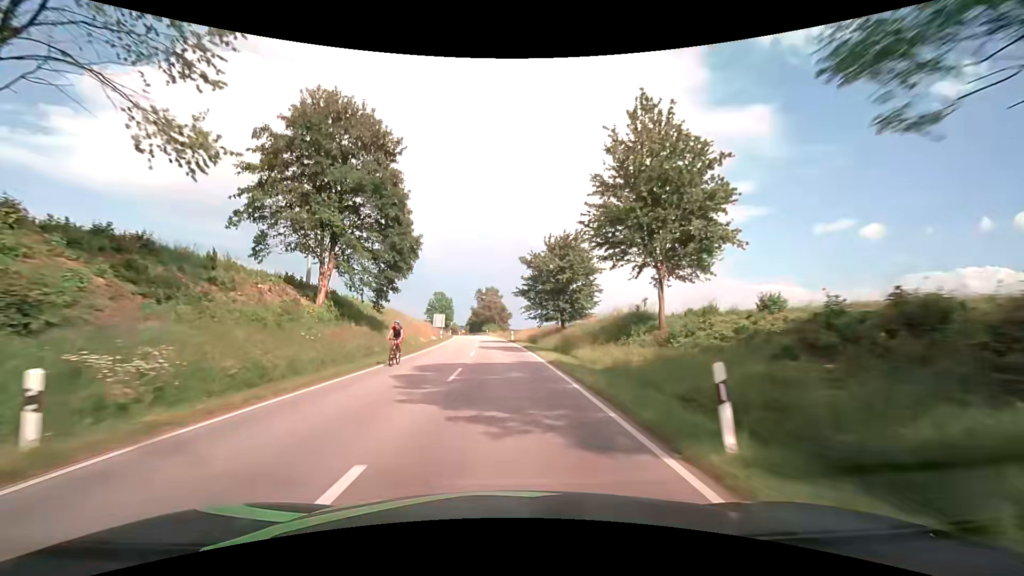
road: secondary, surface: asphalt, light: Day
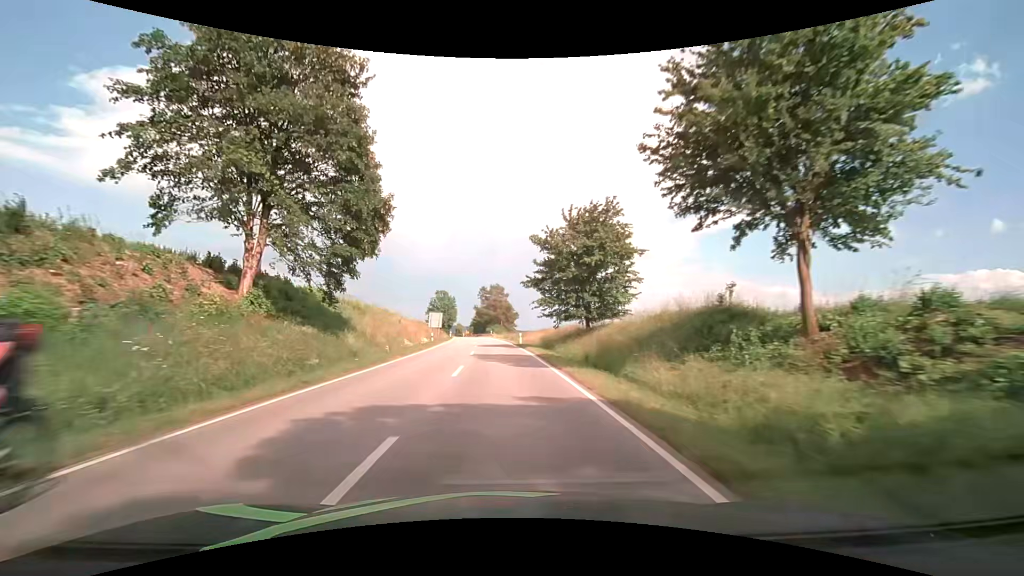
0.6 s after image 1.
(-0.1, +10.7) m; -1°
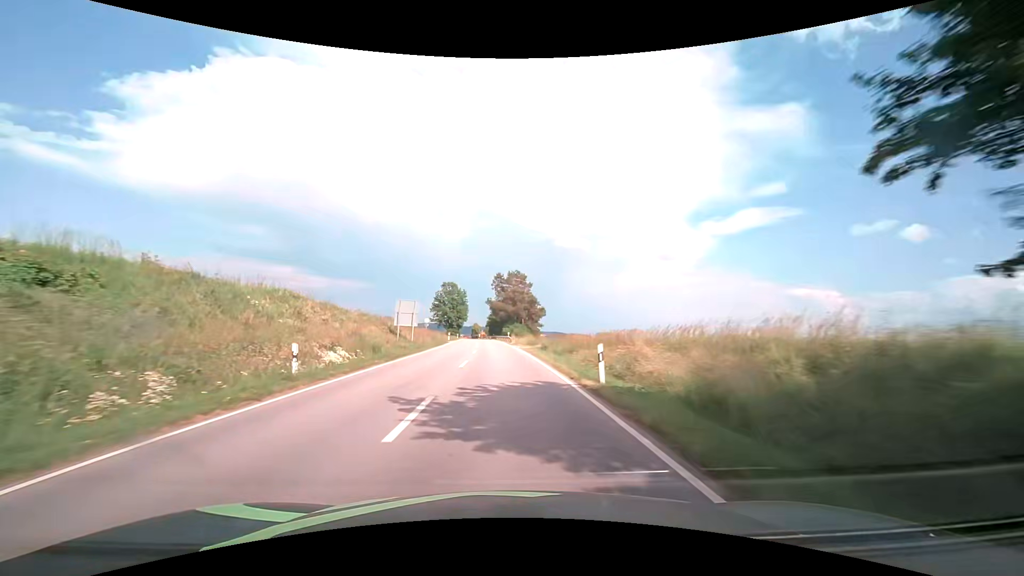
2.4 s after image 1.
(-0.5, +32.2) m; -2°
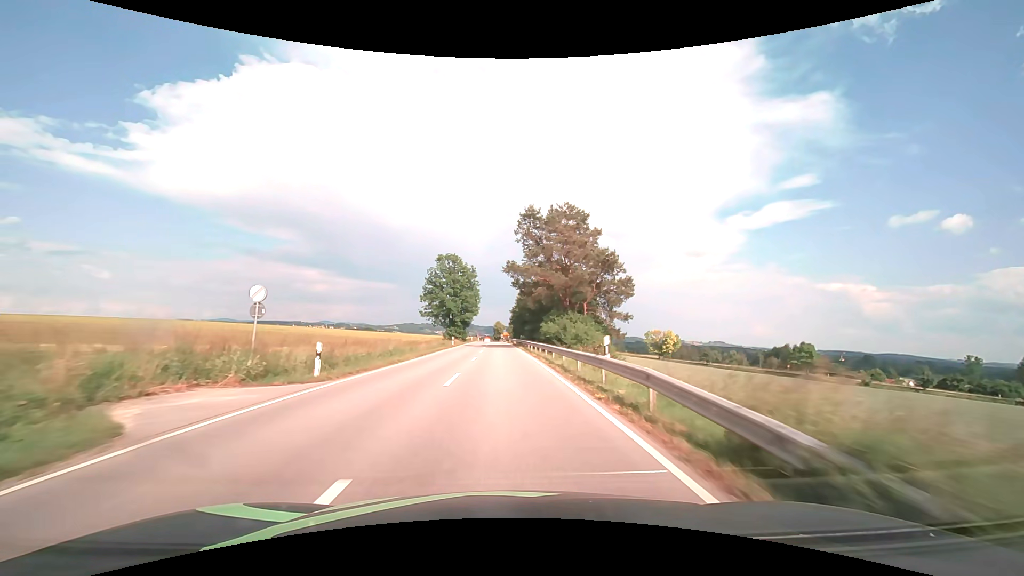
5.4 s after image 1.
(-1.7, +53.8) m; -3°
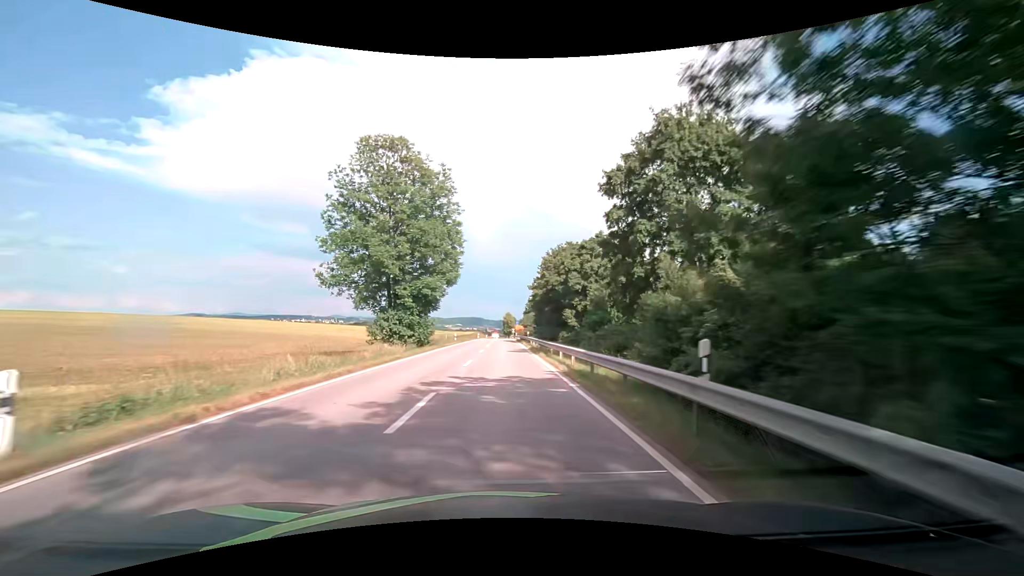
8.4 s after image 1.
(-0.8, +54.2) m; -2°
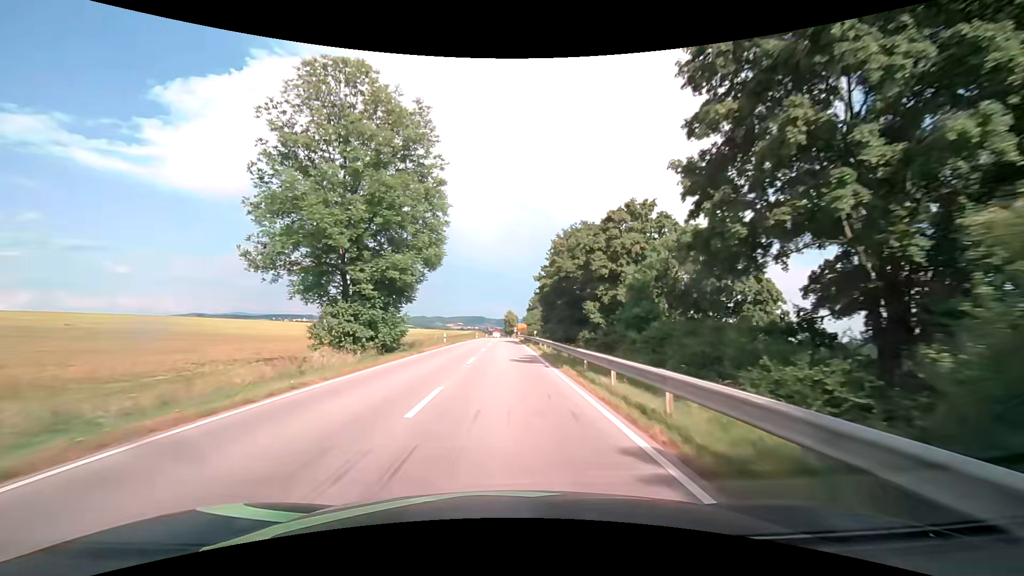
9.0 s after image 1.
(+0.1, +10.9) m; 0°
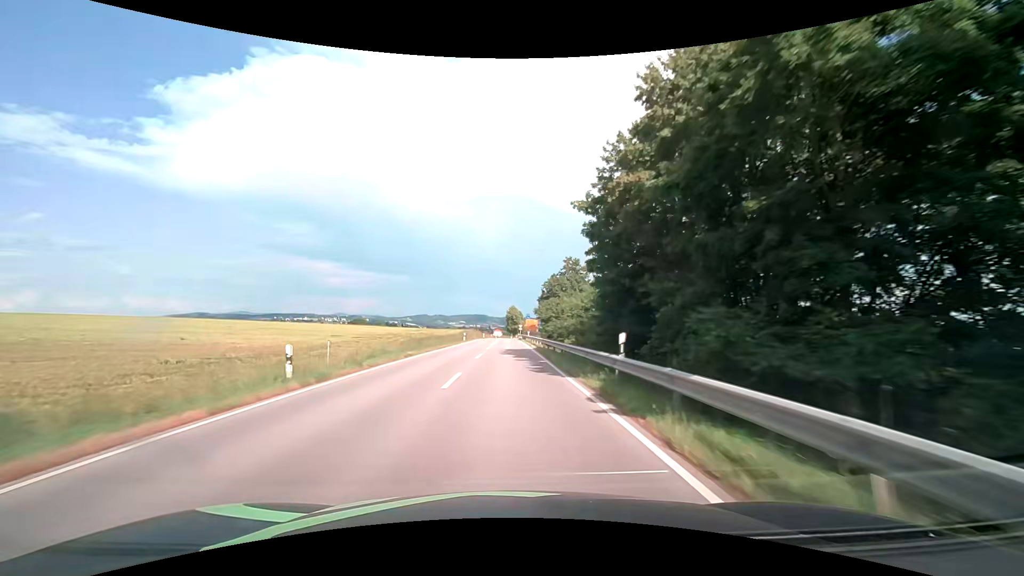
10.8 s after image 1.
(+0.1, +32.4) m; 0°
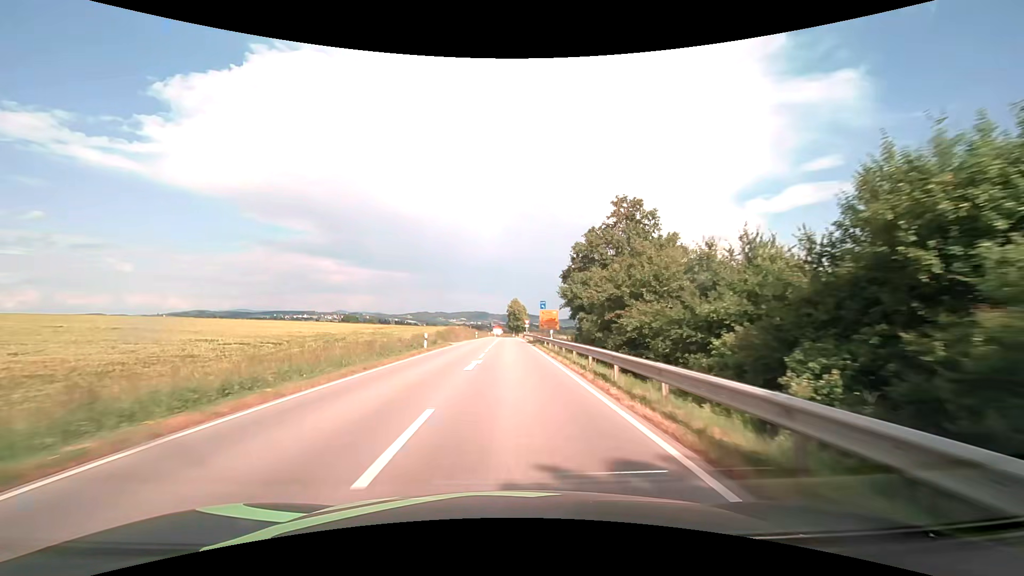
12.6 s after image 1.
(-0.1, +30.7) m; 0°
(0, +10) (0, +20) (0, +30) (0, +40) (0, +50) (0, +60) (0, +70) (0, +80) (0, +90) (0, +100) m
